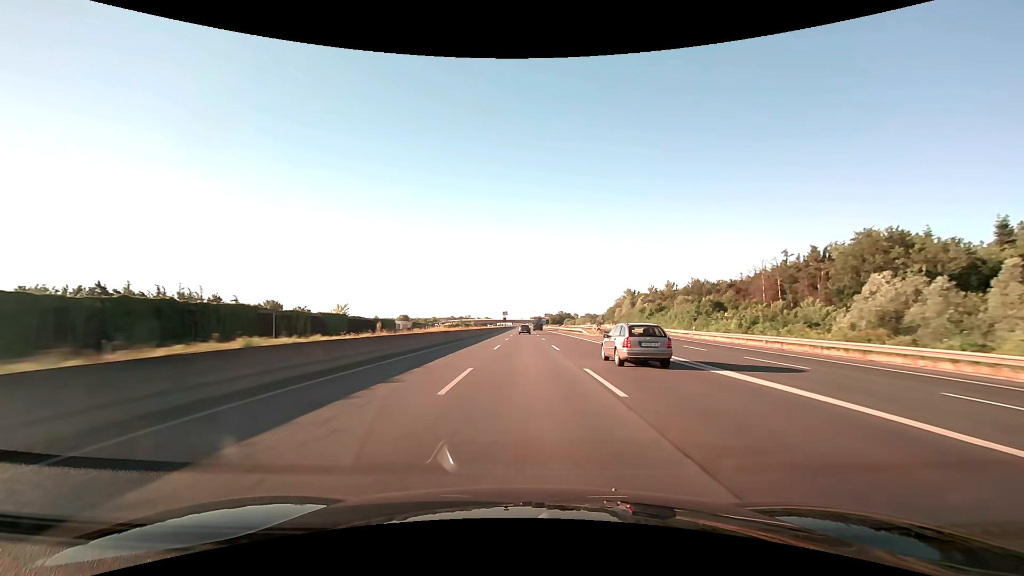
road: motorway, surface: asphalt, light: Day
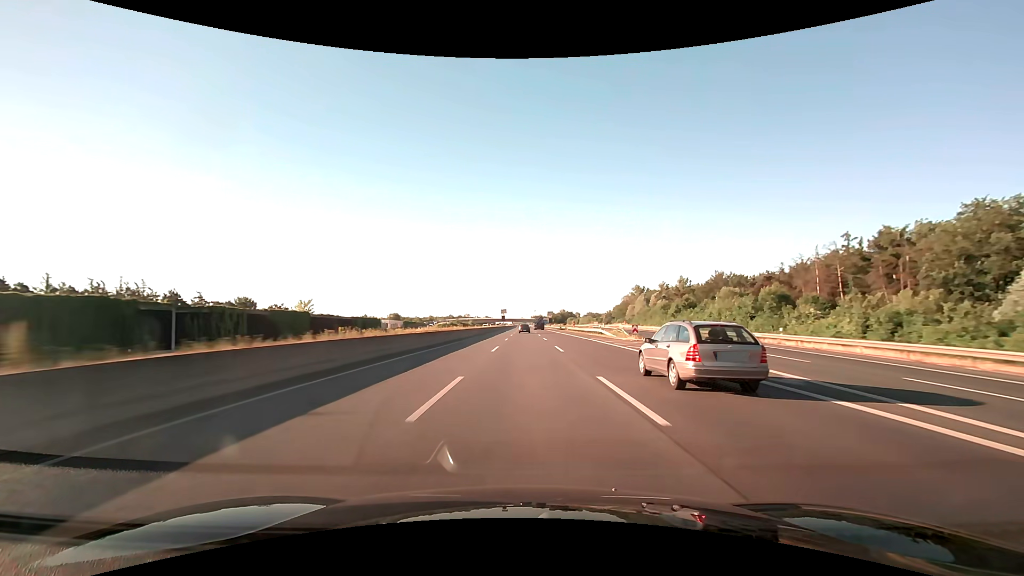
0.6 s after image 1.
(0.0, +20.6) m; 0°
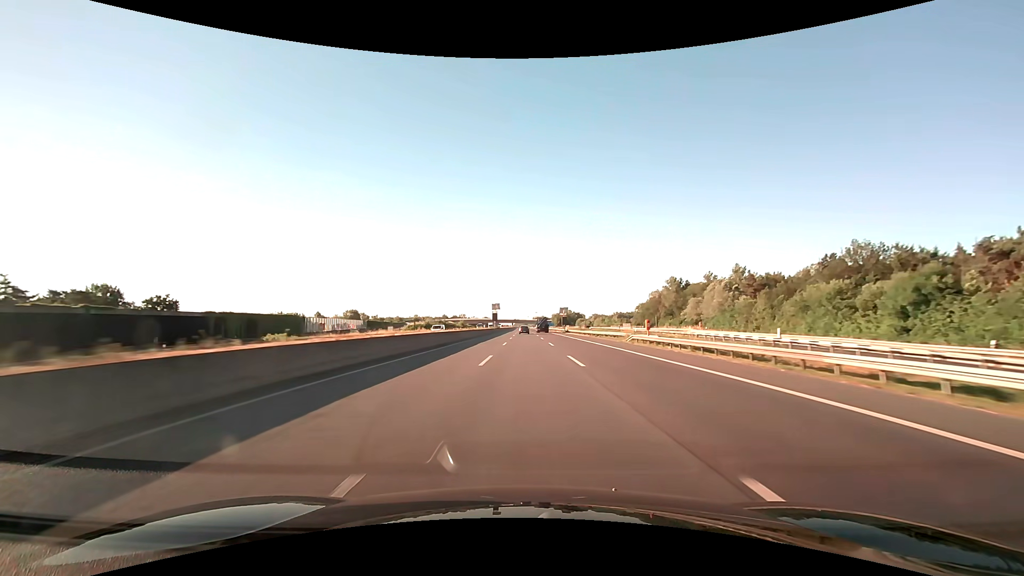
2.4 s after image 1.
(0.0, +61.9) m; 0°
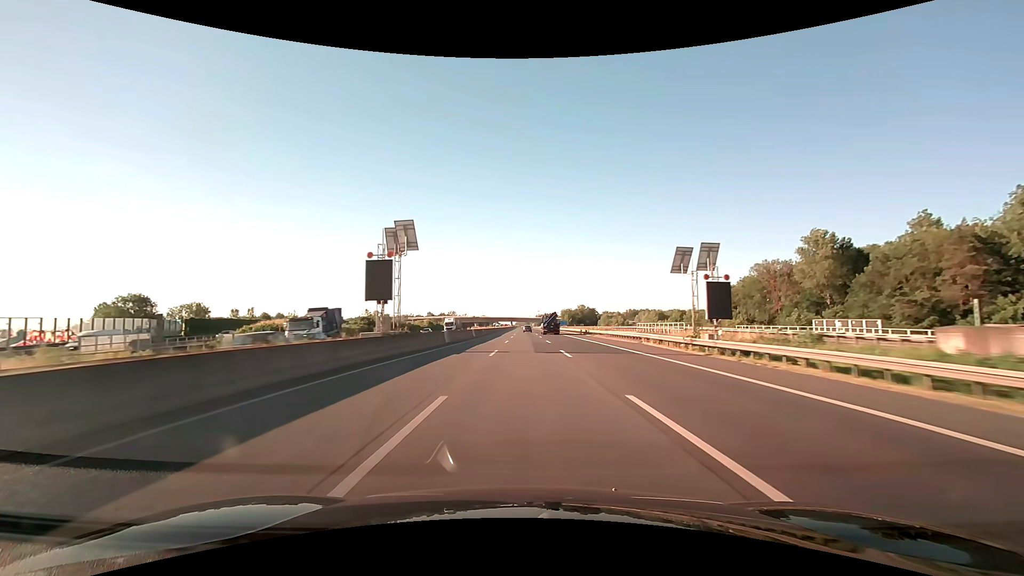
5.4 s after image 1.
(0.0, +103.3) m; 0°
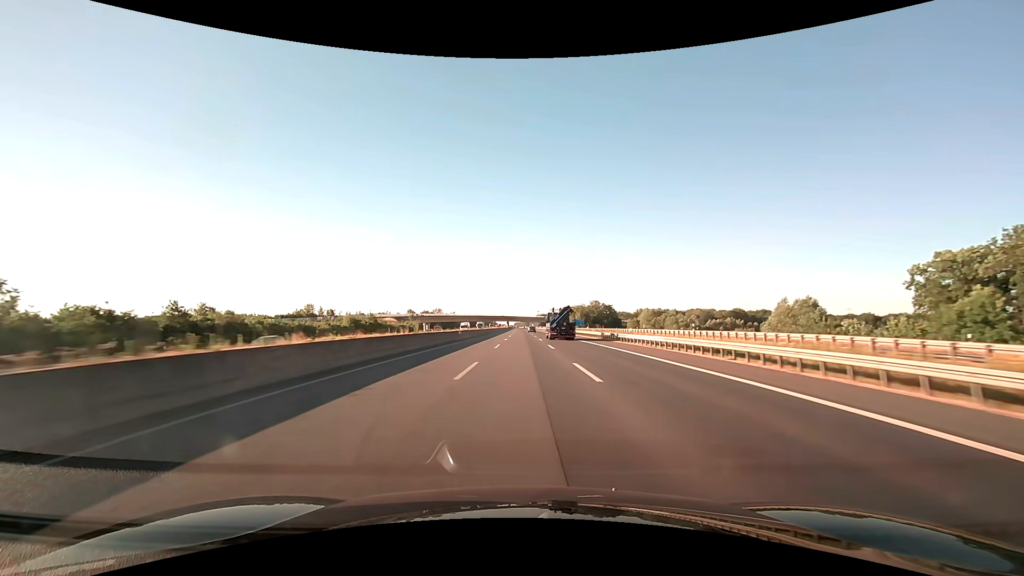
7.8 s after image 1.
(+0.1, +82.7) m; 0°
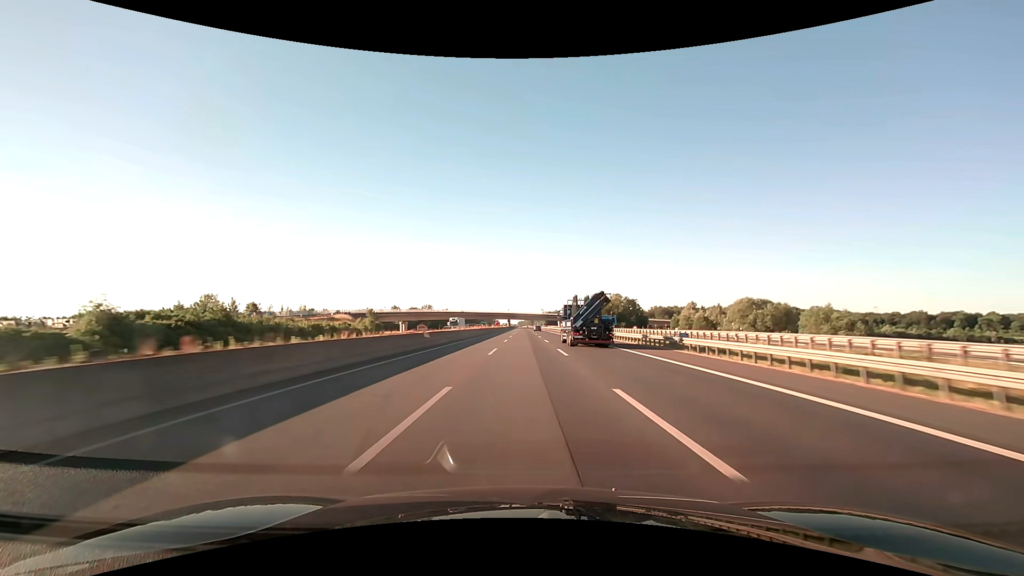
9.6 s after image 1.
(-0.3, +61.9) m; 0°
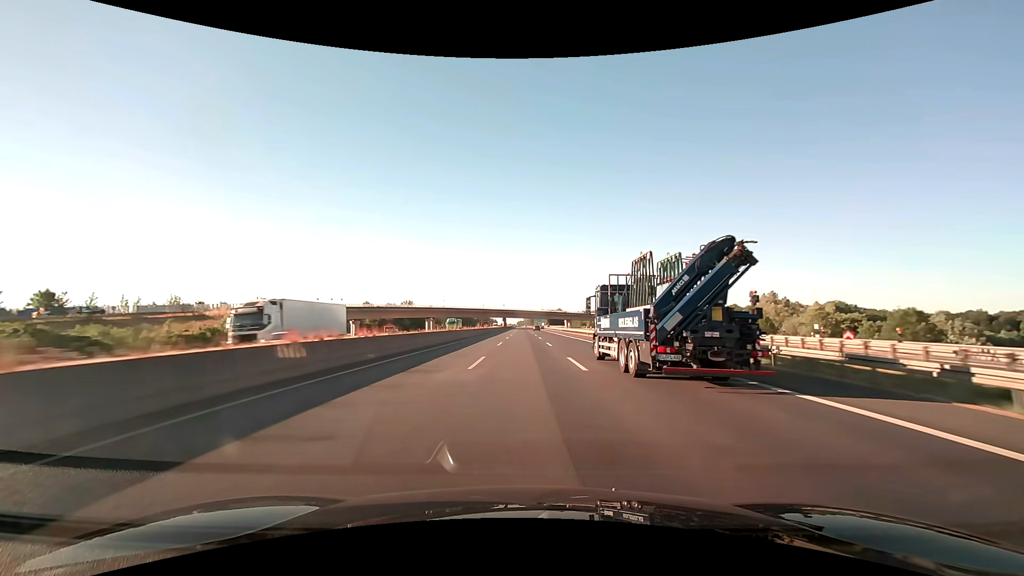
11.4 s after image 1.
(0.0, +61.9) m; 0°
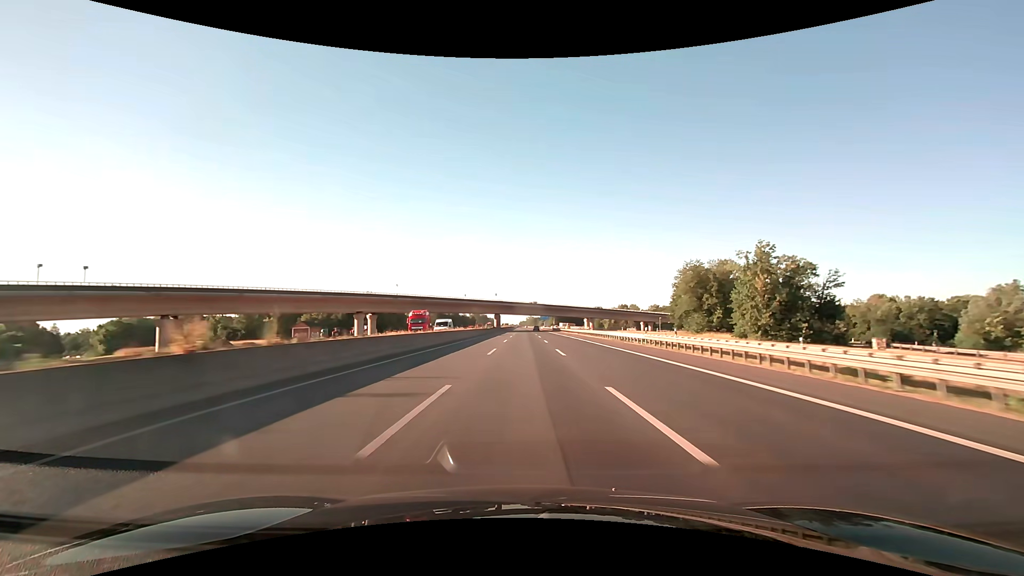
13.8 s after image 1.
(-0.2, +82.5) m; 0°
(0, +10) (0, +20) (0, +30) (0, +40) (0, +50) (0, +60) (0, +70) (0, +80) (0, +90) (0, +100) m
